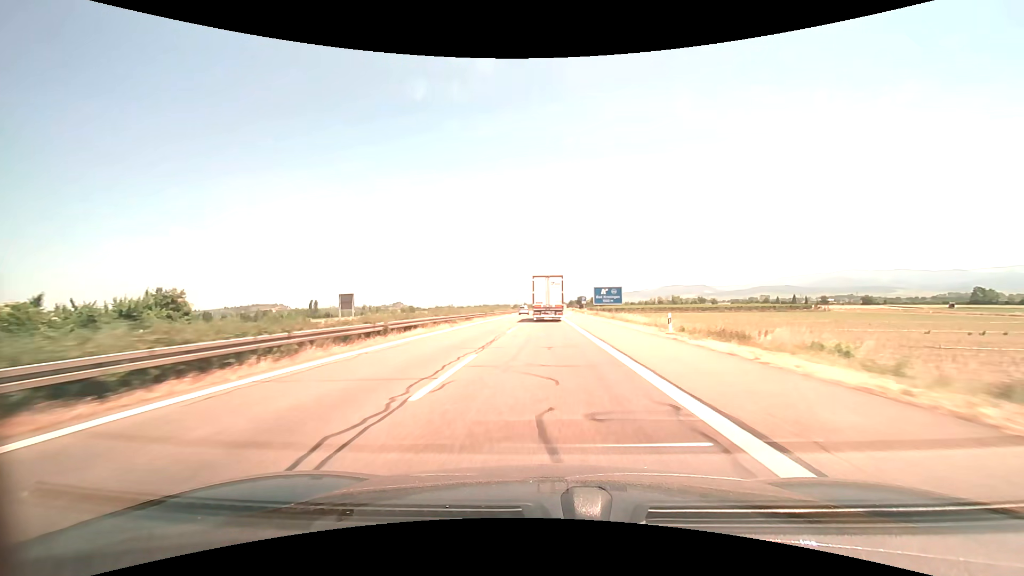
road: motorway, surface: asphalt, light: Day
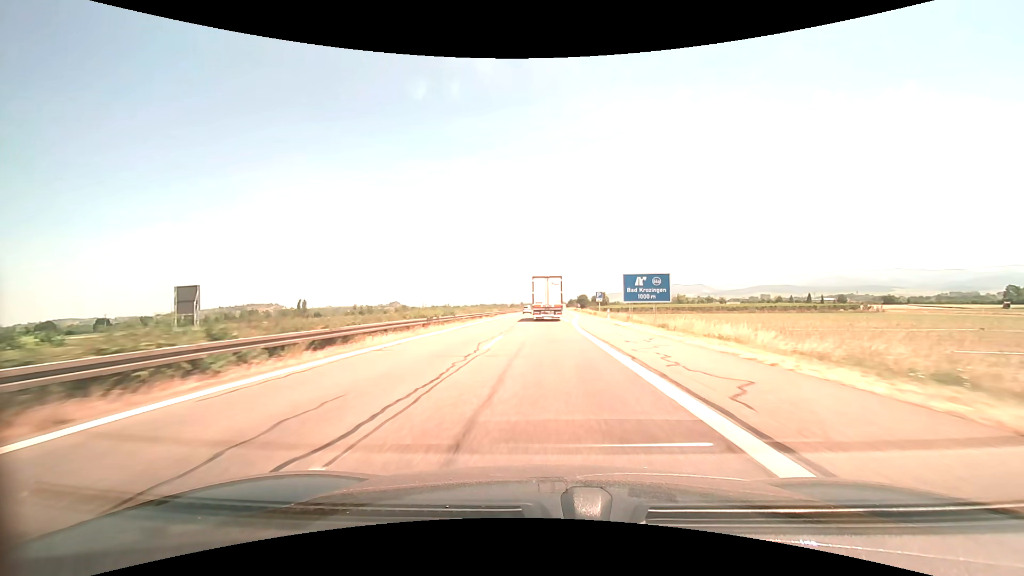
(+0.1, +27.7) m; 0°
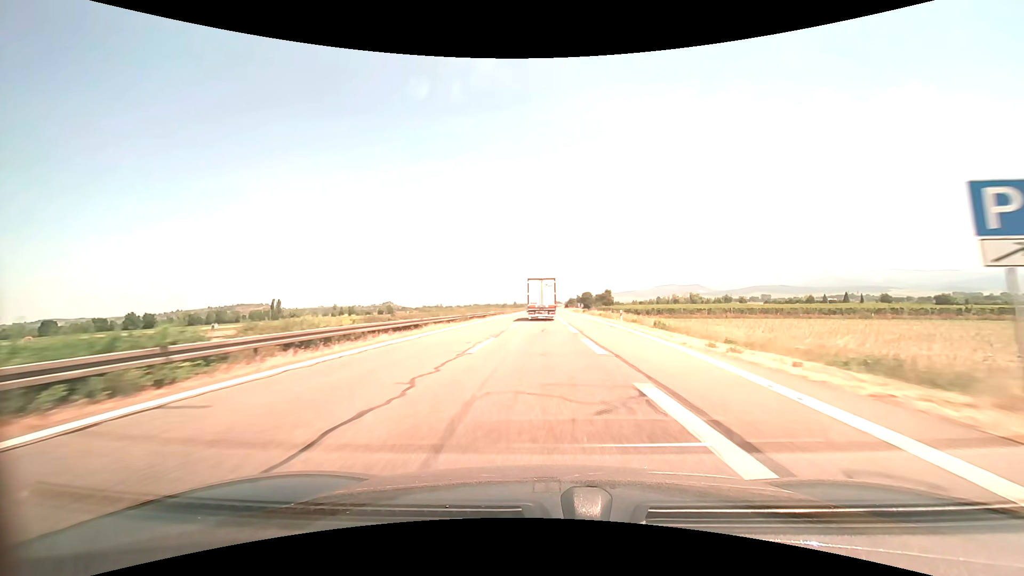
(+0.4, +55.0) m; +1°
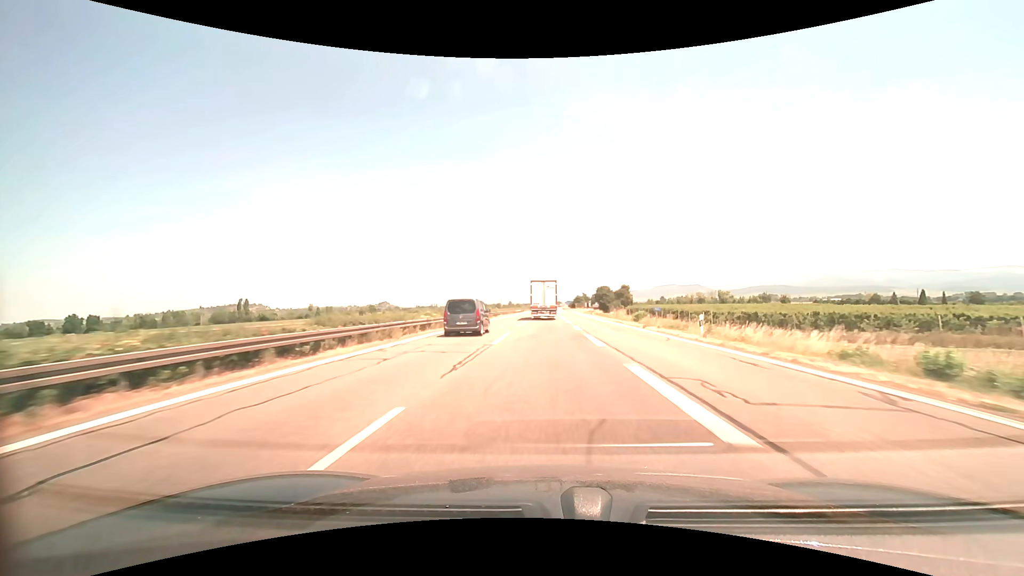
(-0.2, +68.6) m; 0°
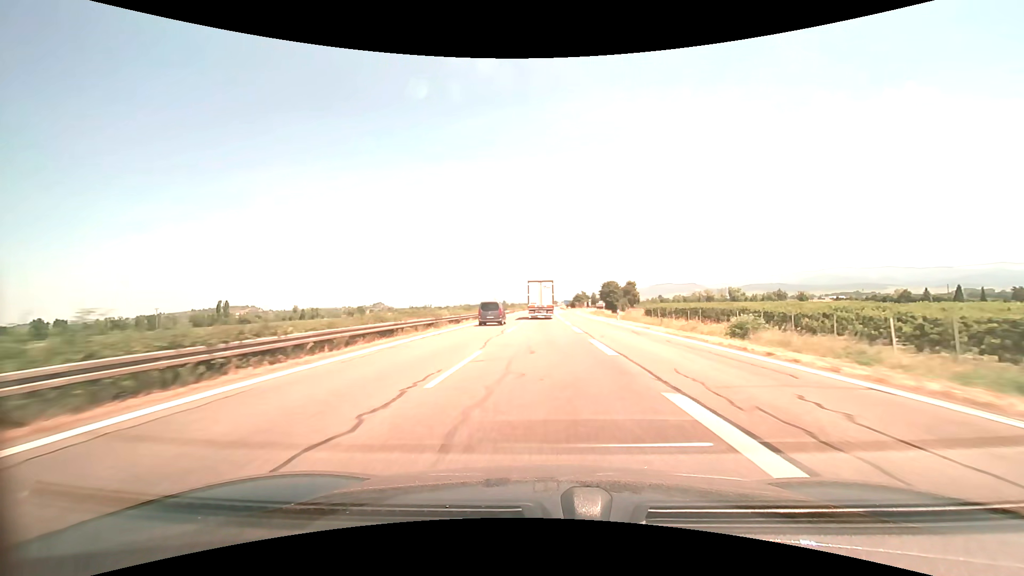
(+0.1, +27.6) m; +1°
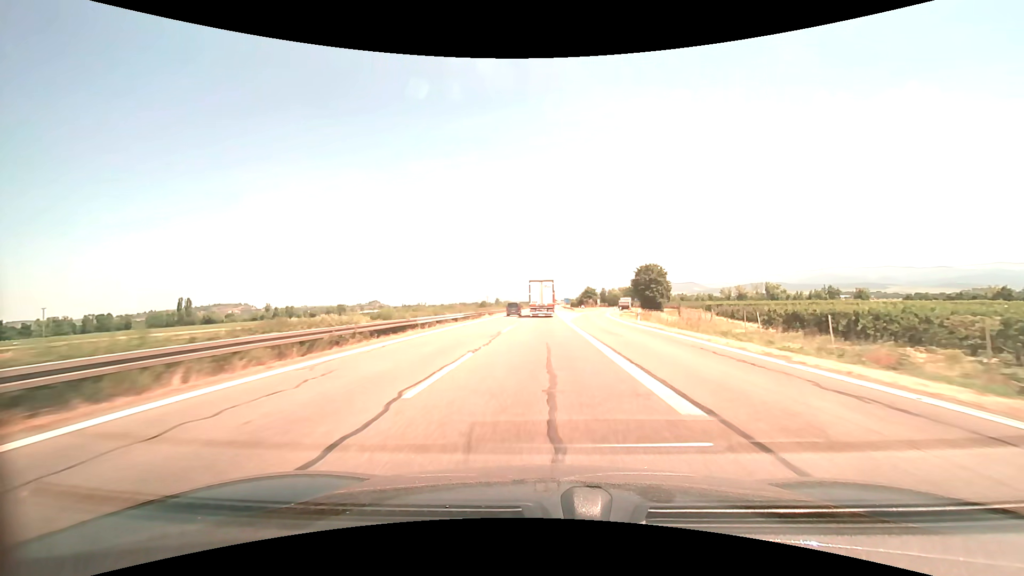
(-0.1, +55.1) m; 0°
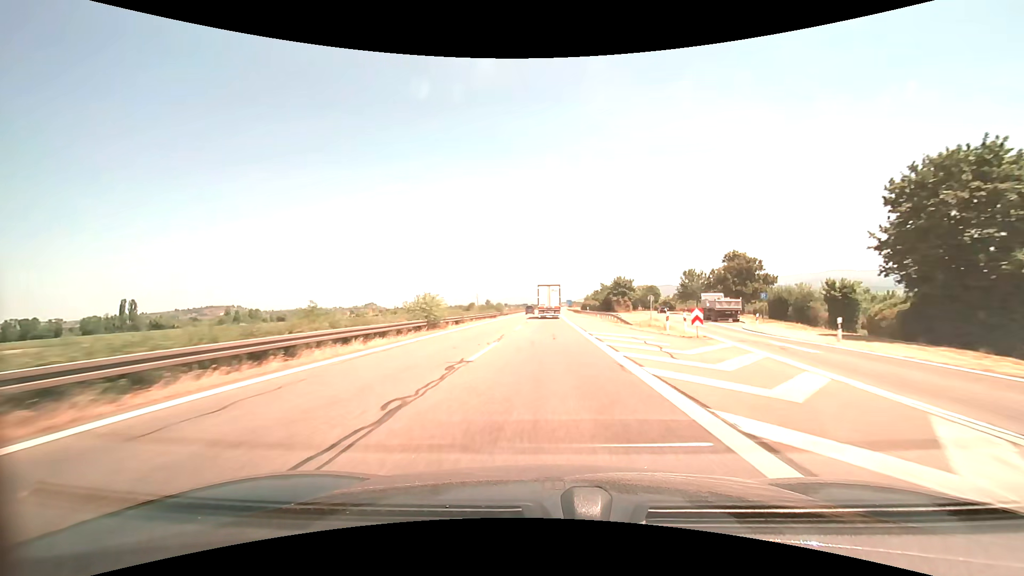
(+0.2, +66.4) m; 0°
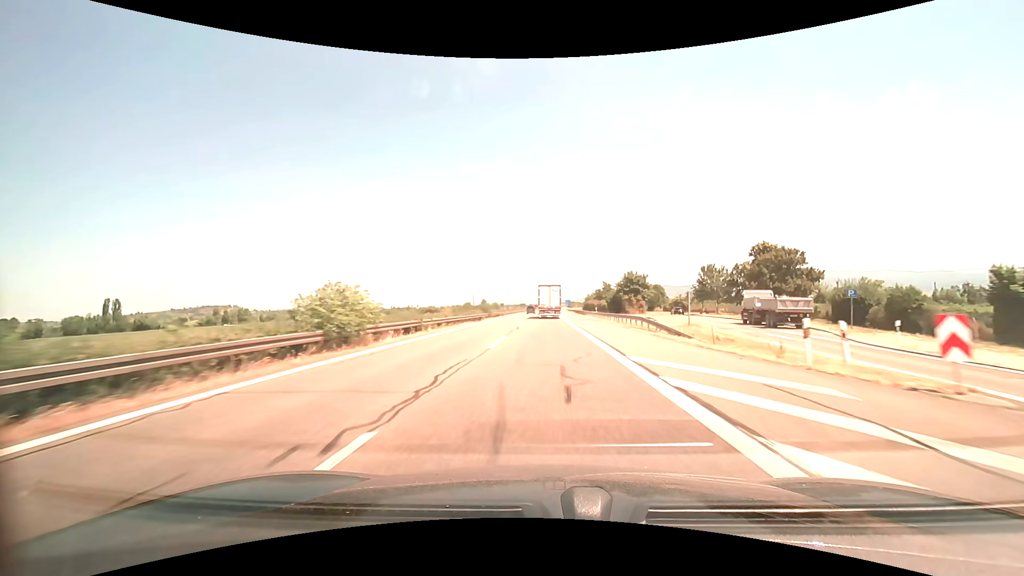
(0.0, +13.7) m; 0°
(0, +10) (0, +20) (0, +30) (0, +40) (0, +50) (0, +60) (0, +70) (+1, +80) (+1, +90) (+1, +100) m
